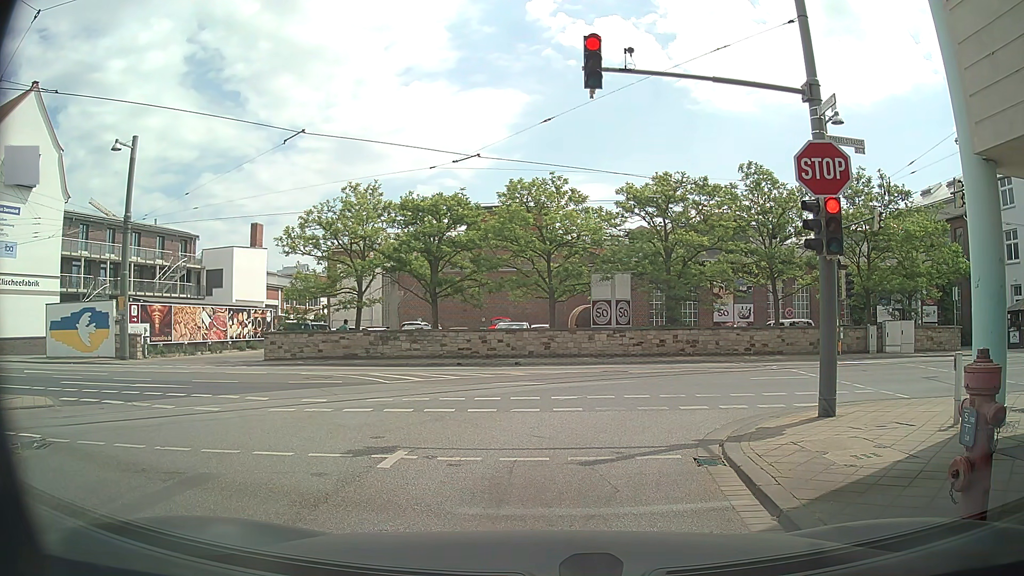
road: residential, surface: asphalt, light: Day
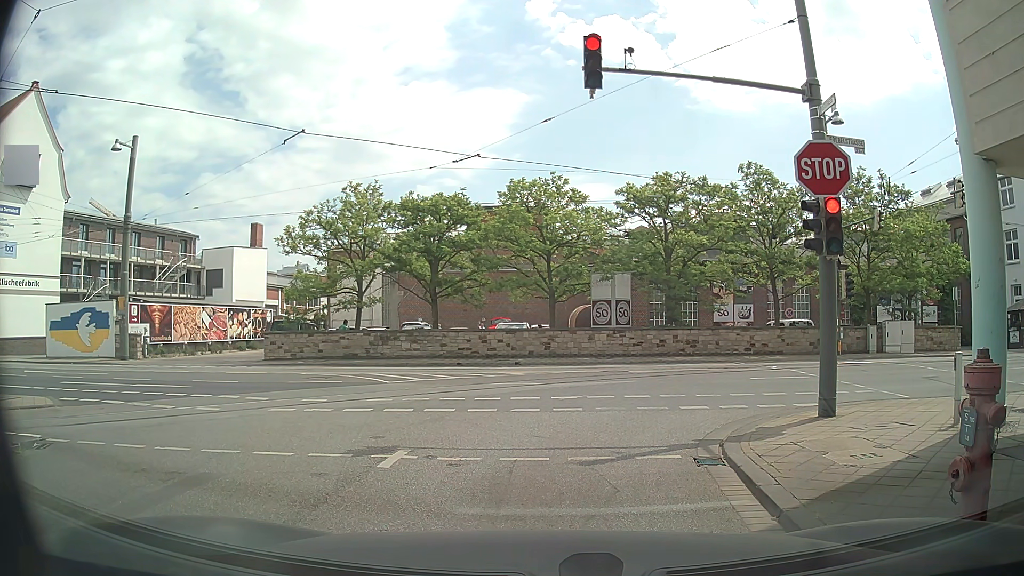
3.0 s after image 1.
(0.0, 0.0) m; 0°
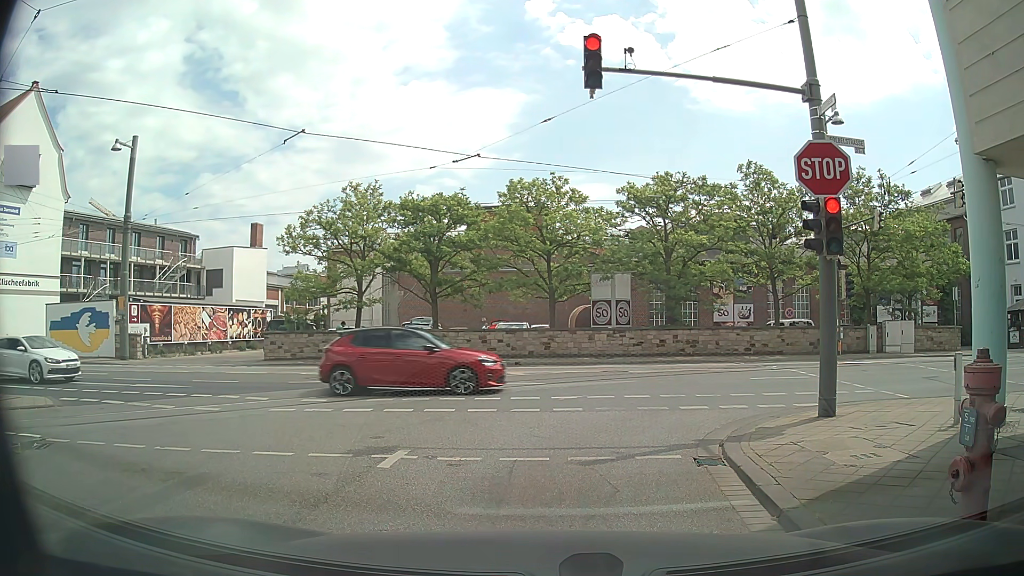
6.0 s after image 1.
(0.0, 0.0) m; 0°
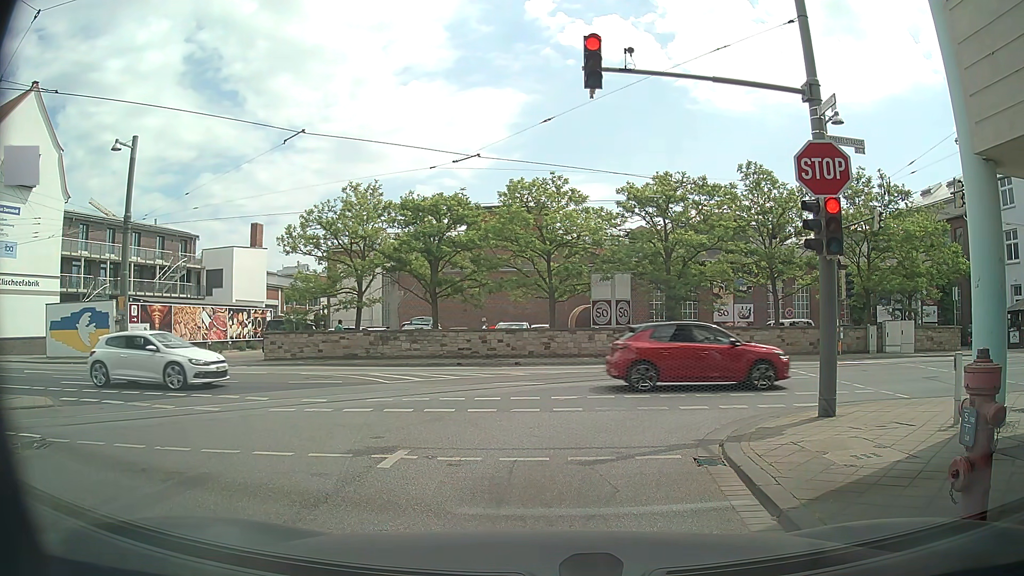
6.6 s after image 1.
(0.0, 0.0) m; 0°
